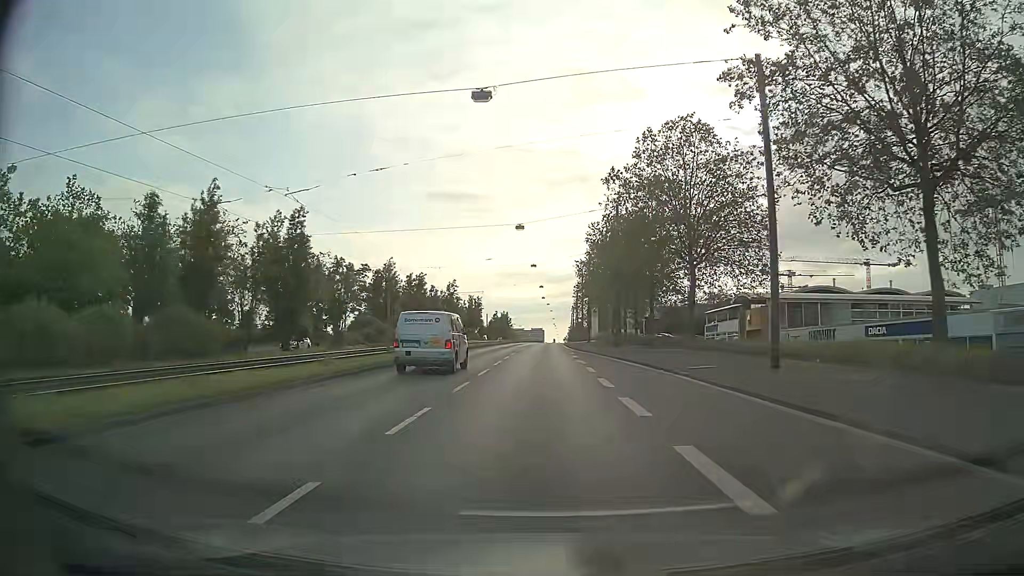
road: primary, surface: asphalt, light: Day
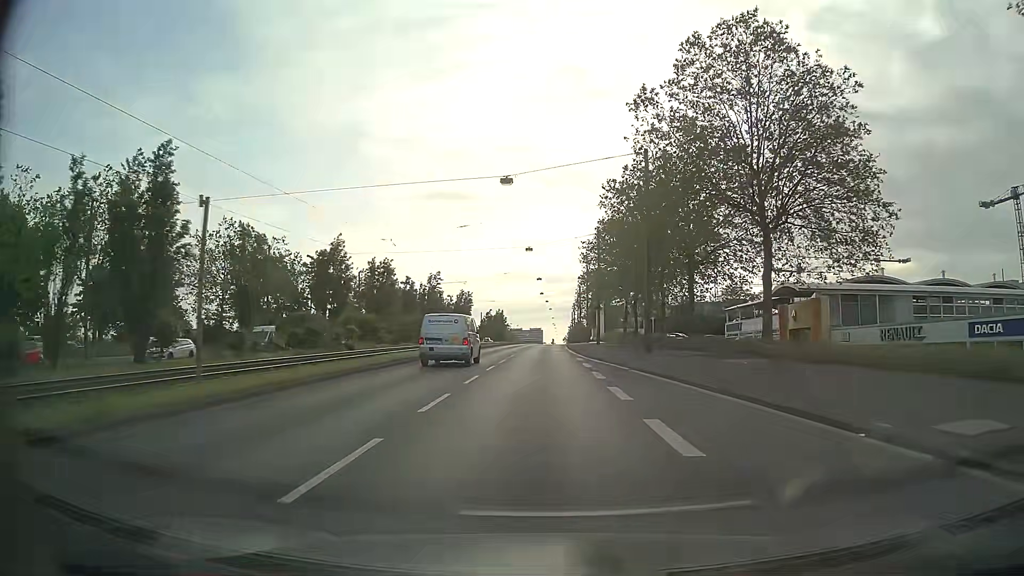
(+0.1, +15.7) m; +1°
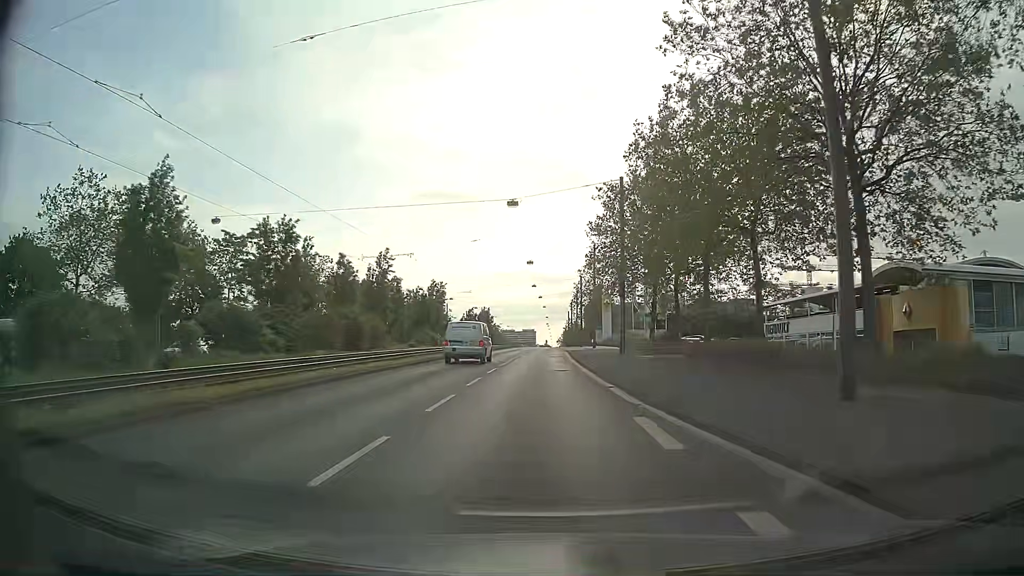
(-0.1, +23.4) m; 0°
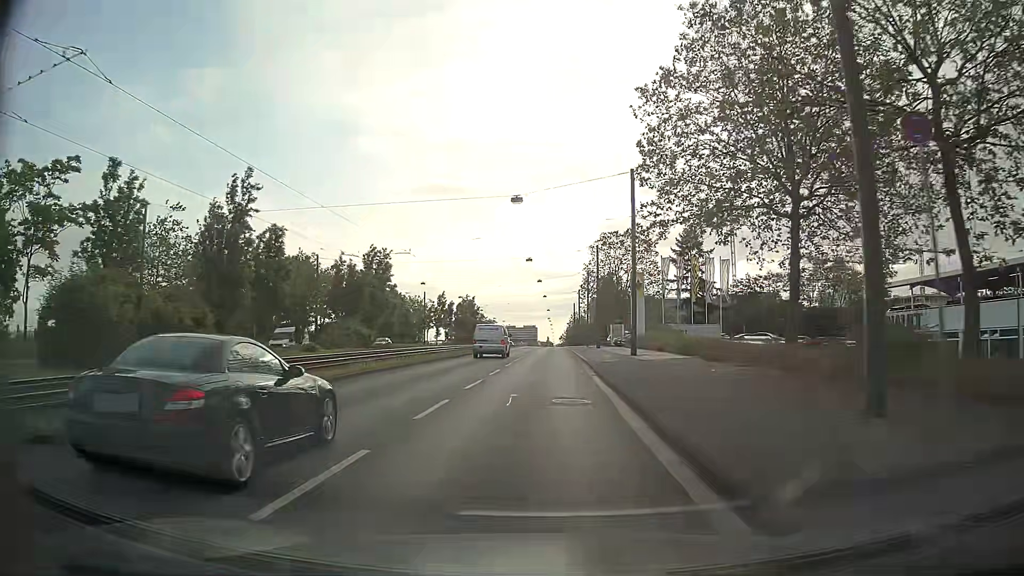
(+0.3, +31.2) m; 0°
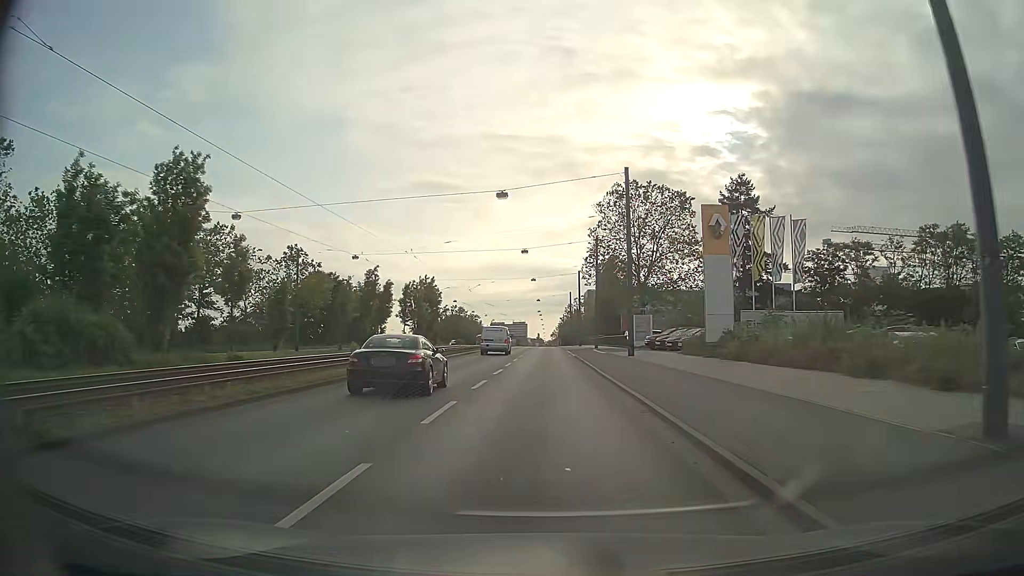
(+0.1, +31.7) m; +1°
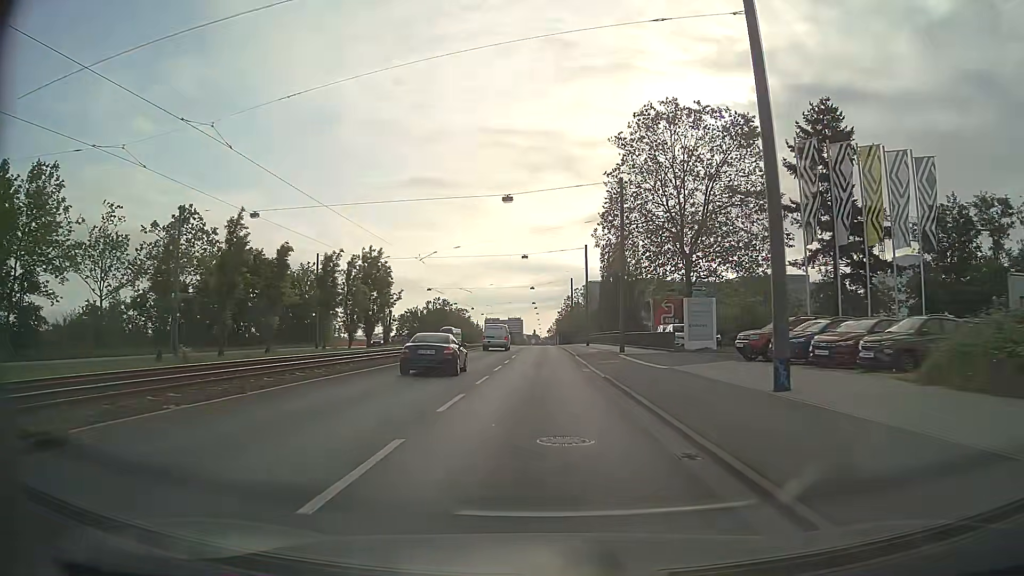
(0.0, +24.2) m; 0°
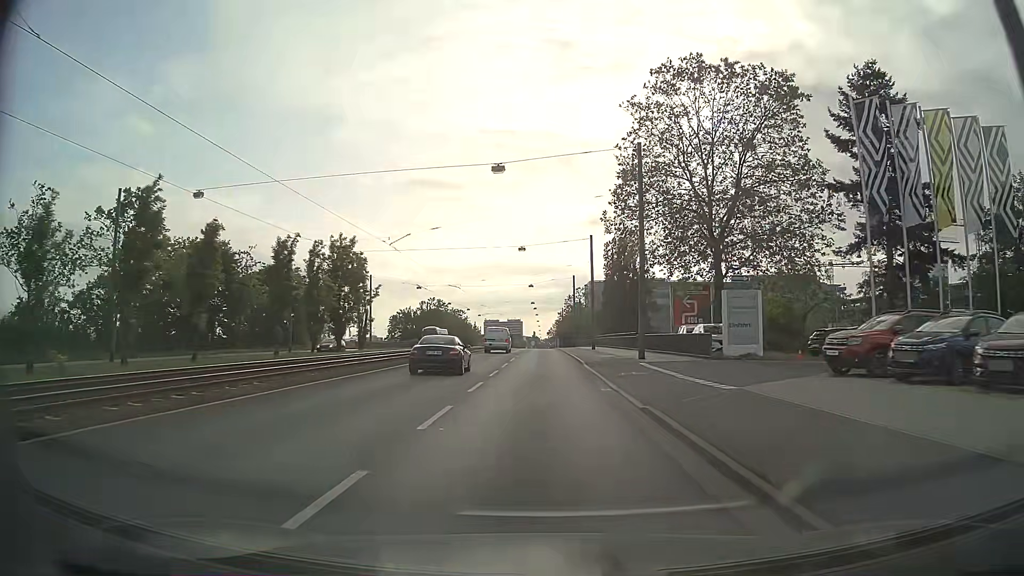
(0.0, +8.2) m; 0°
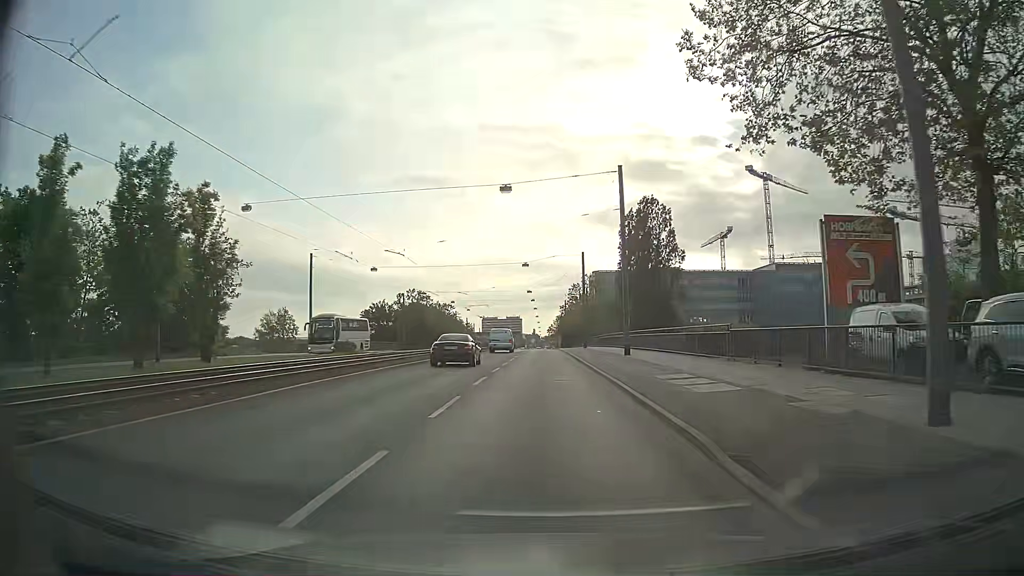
(+0.1, +24.9) m; 0°
(0, +10) (0, +20) (0, +30) (0, +40) (0, +50) (0, +60) (0, +70) (0, +80) (0, +90) (0, +100) m
